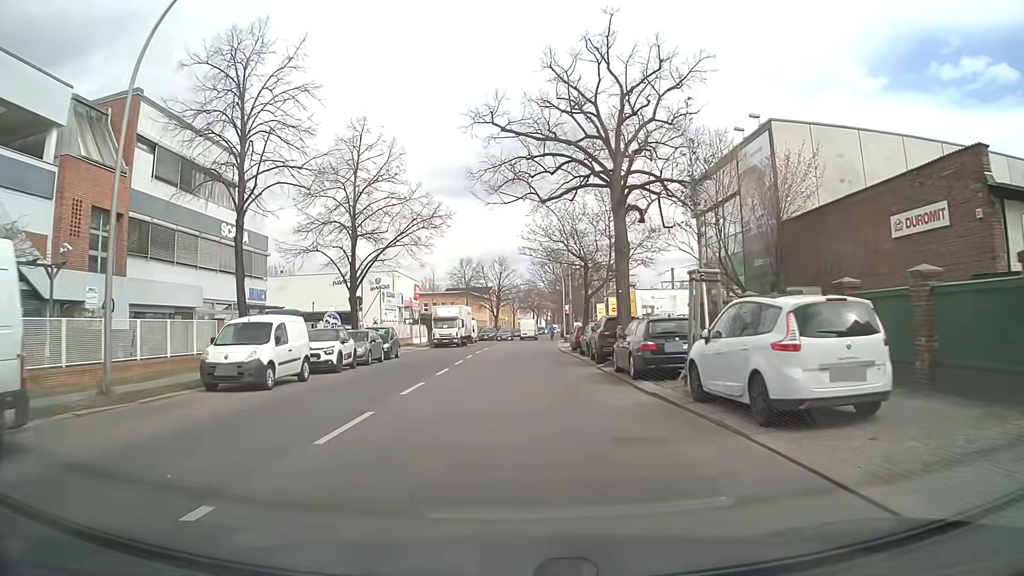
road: tertiary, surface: asphalt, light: Day
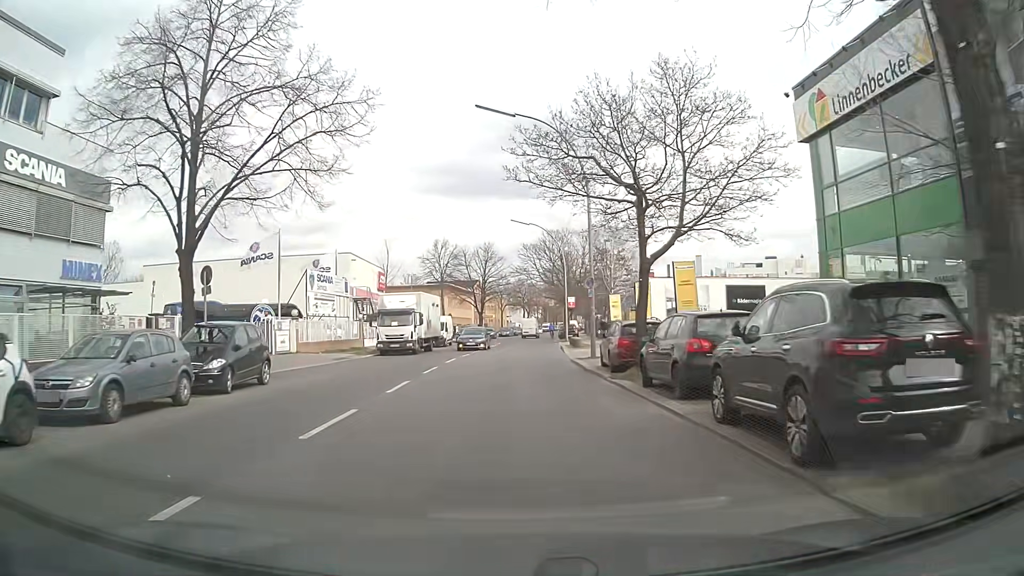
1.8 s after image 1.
(+0.1, +17.8) m; +1°
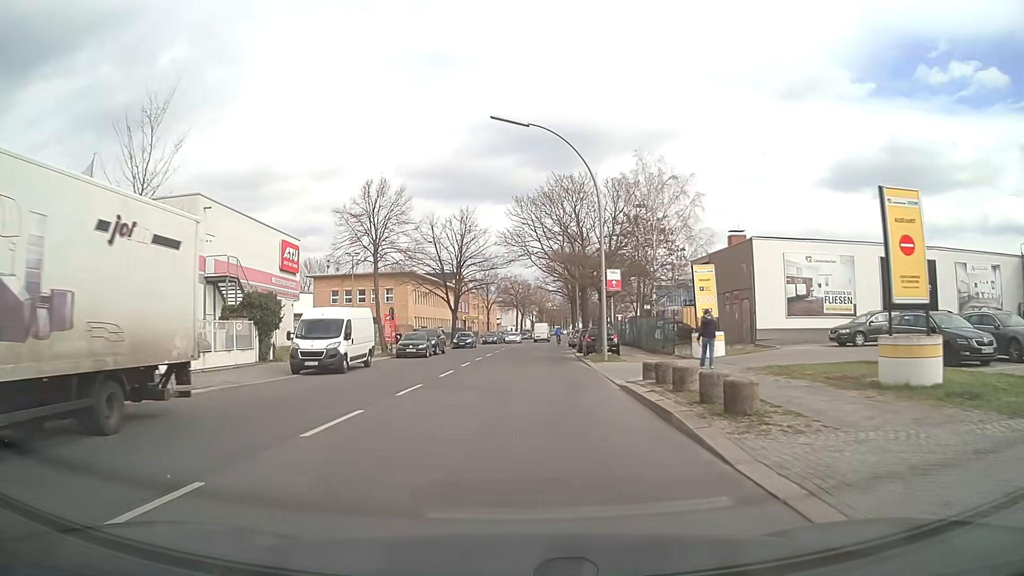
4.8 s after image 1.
(+0.2, +29.5) m; +1°
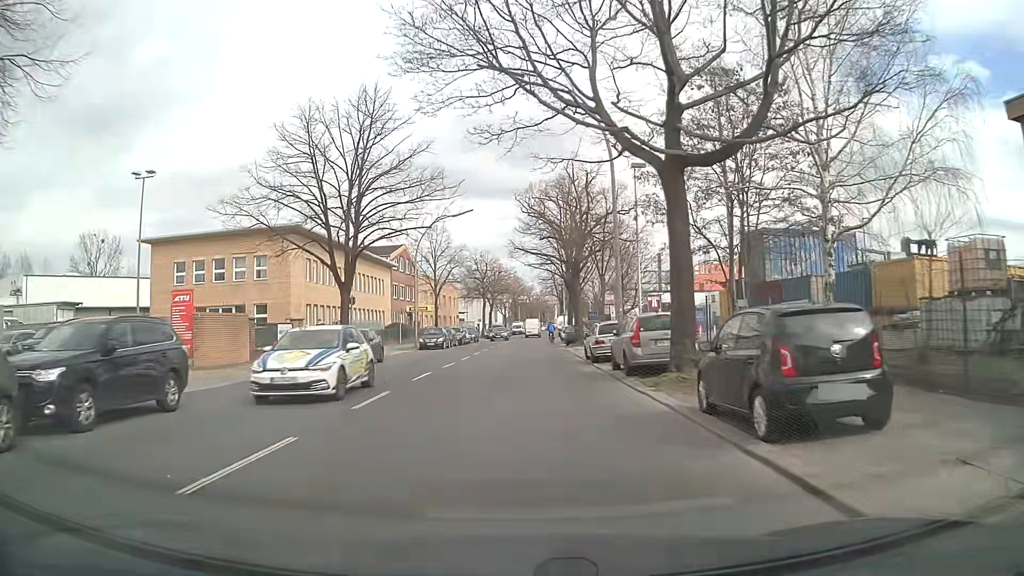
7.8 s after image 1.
(+0.7, +34.3) m; +2°
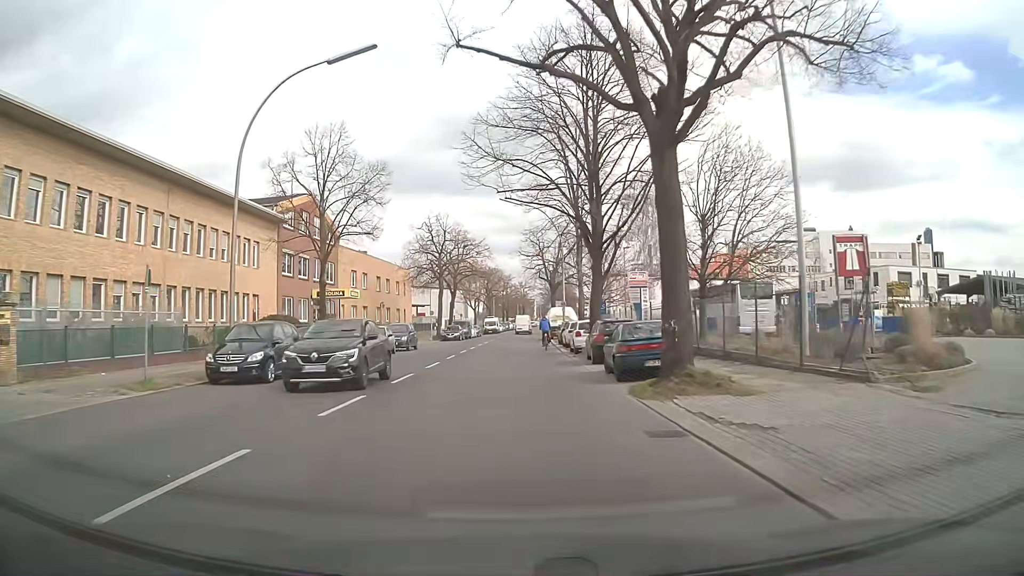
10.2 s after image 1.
(+0.5, +31.1) m; +2°
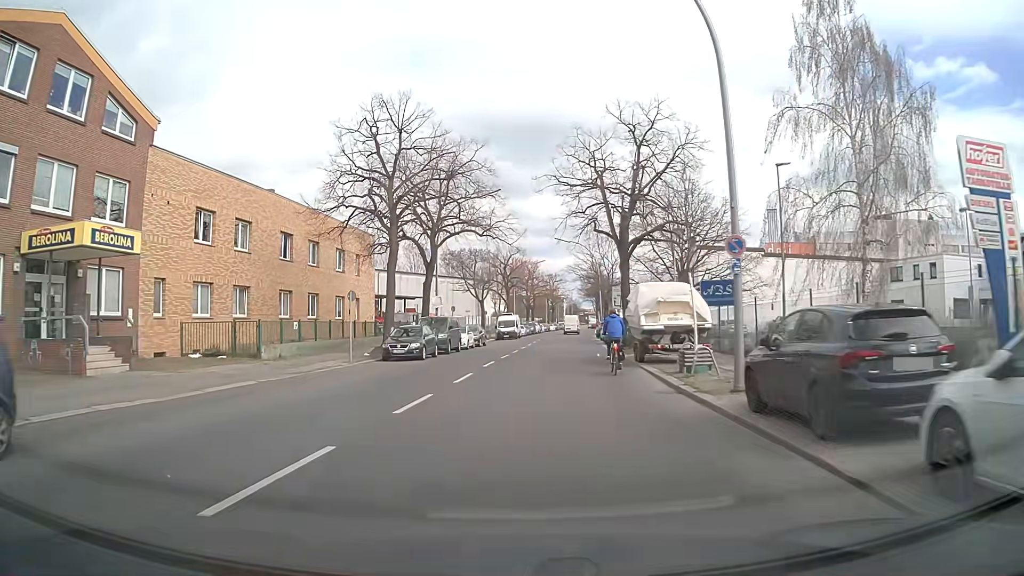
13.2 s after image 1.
(-0.3, +35.6) m; -2°
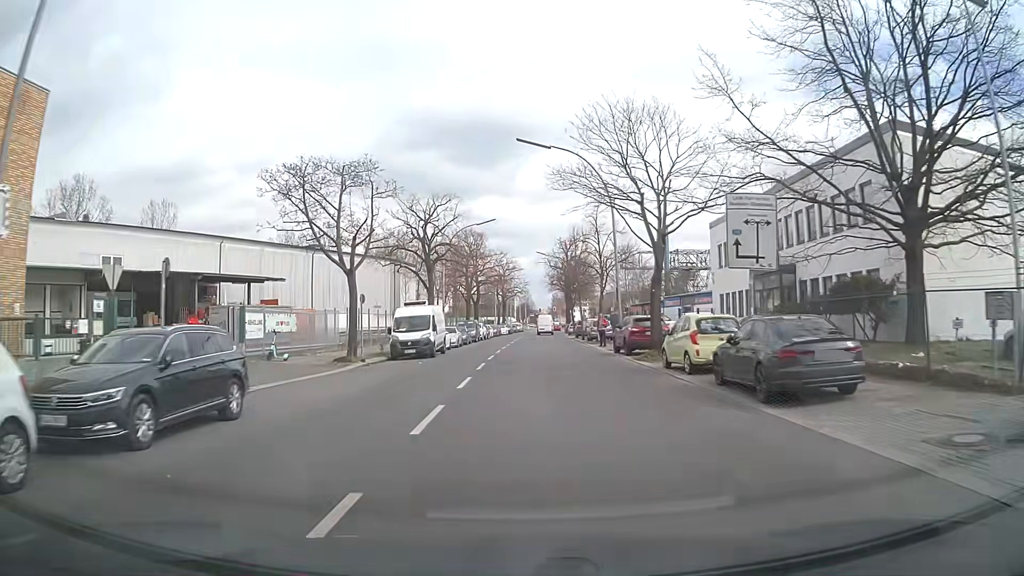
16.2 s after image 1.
(+0.9, +38.4) m; +4°
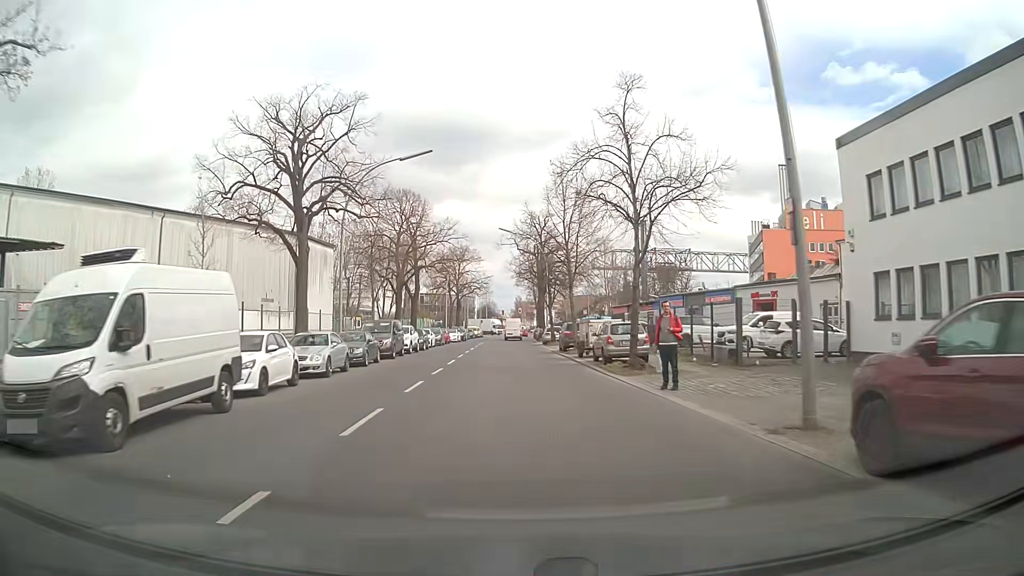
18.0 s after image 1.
(+0.5, +23.9) m; +3°
